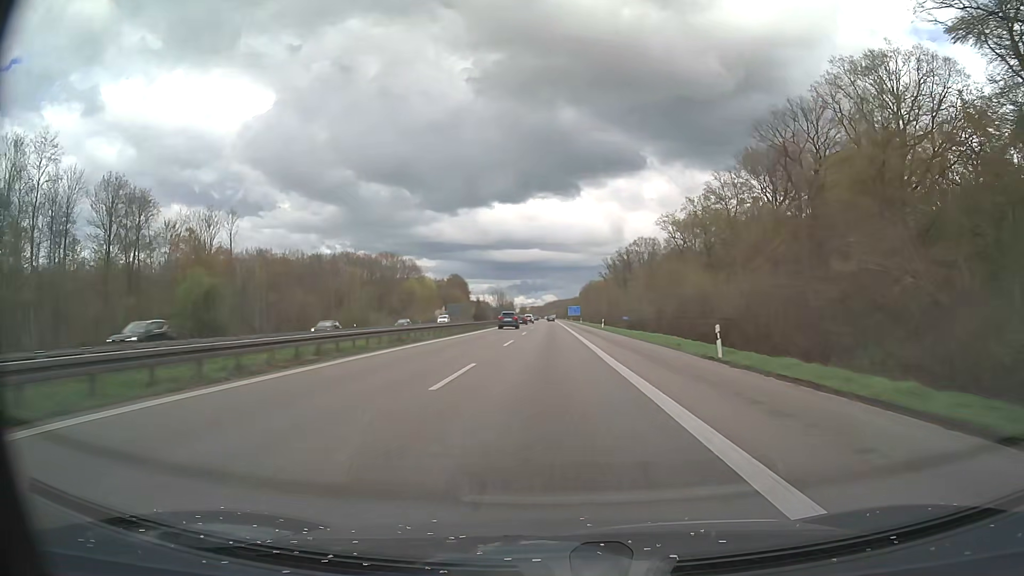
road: motorway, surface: asphalt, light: Day
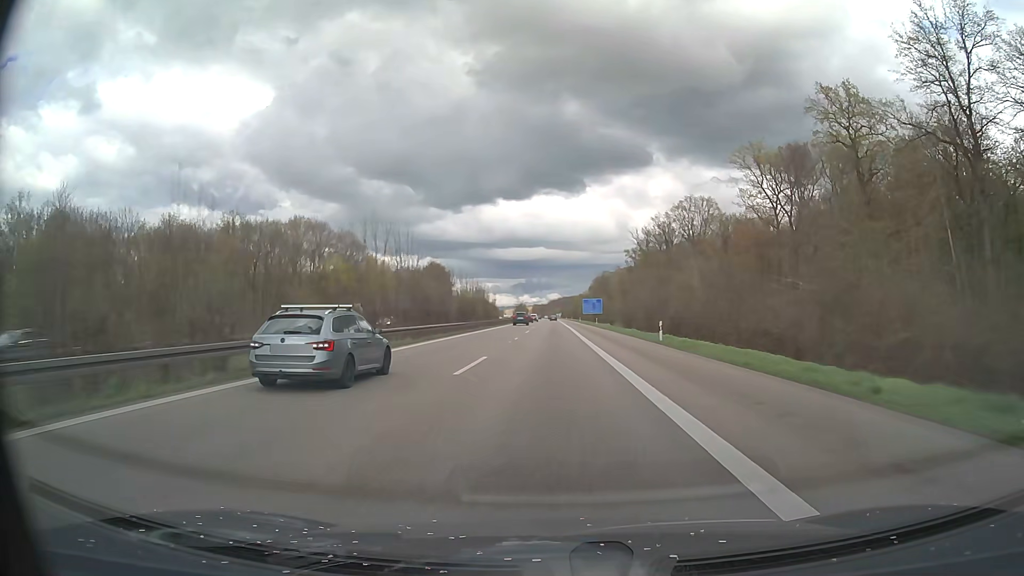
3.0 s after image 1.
(-0.2, +87.1) m; 0°
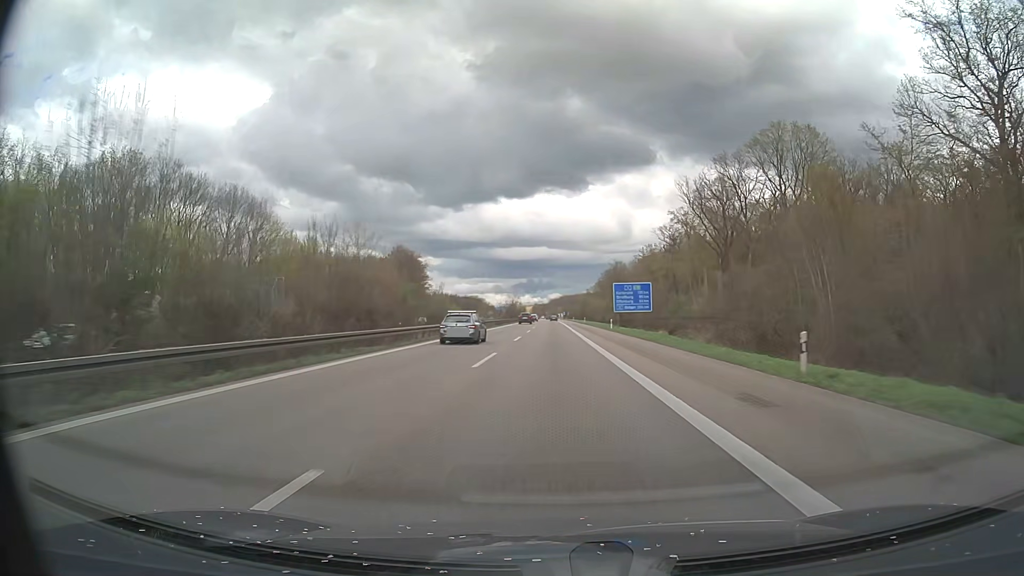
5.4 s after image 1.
(-0.2, +69.7) m; 0°
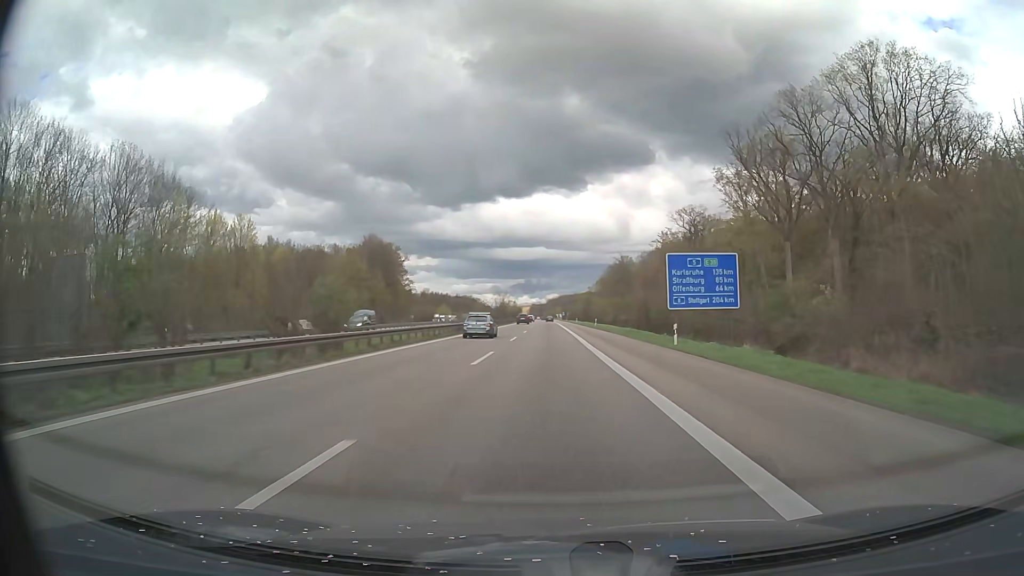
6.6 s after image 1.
(+0.1, +34.9) m; 0°
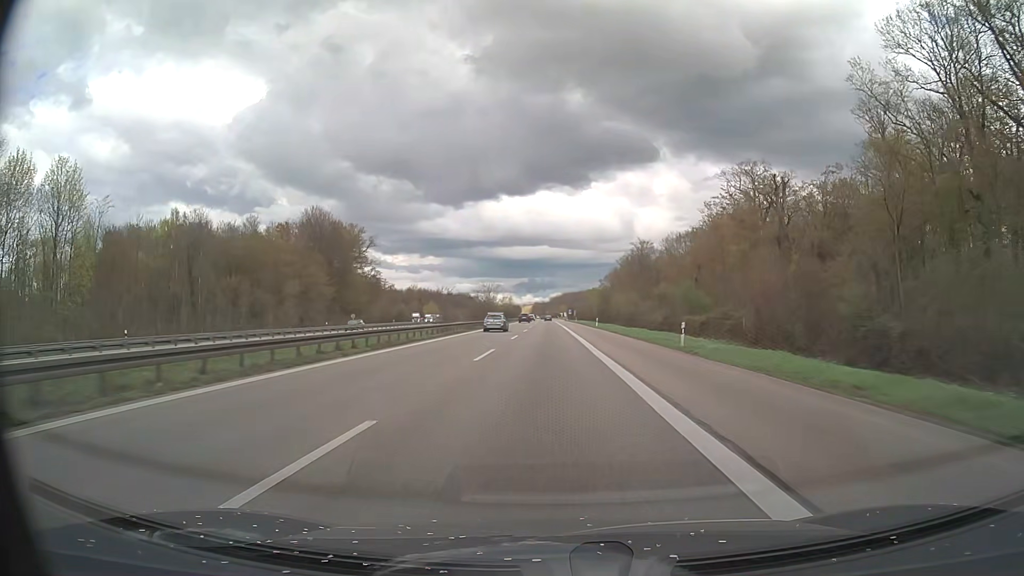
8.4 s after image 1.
(-0.1, +52.4) m; 0°
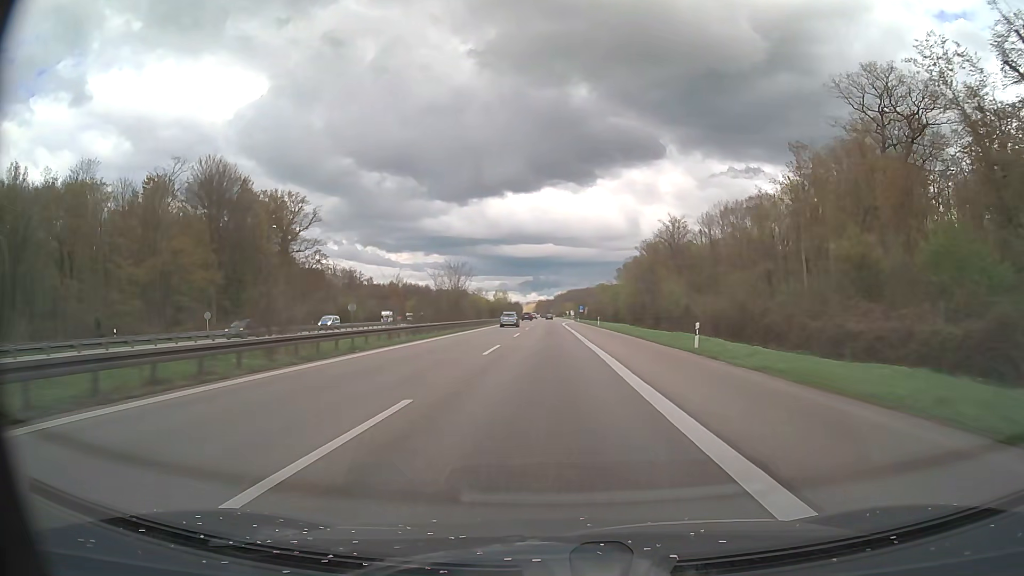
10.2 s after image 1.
(-0.2, +52.4) m; 0°
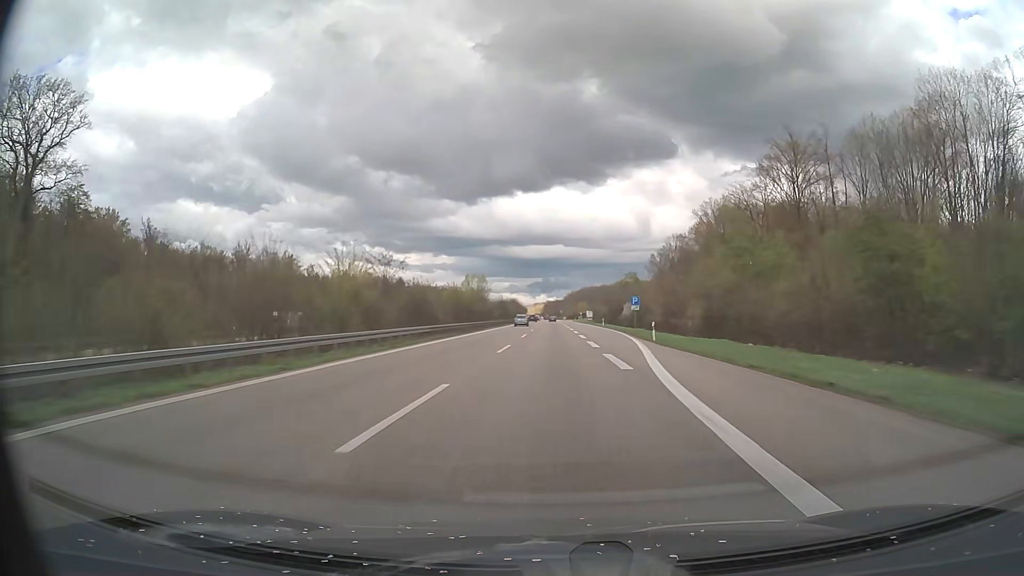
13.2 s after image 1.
(-0.5, +87.2) m; -1°
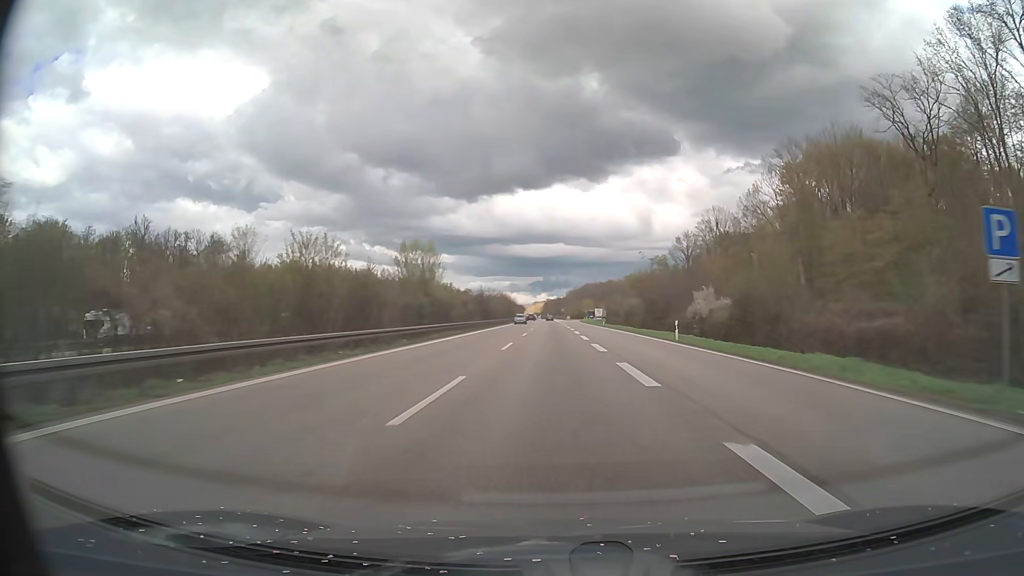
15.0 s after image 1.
(-0.1, +52.3) m; 0°
(0, +10) (0, +20) (0, +30) (0, +40) (0, +50) (0, +60) (0, +70) (0, +80) (0, +90) (0, +100) m
